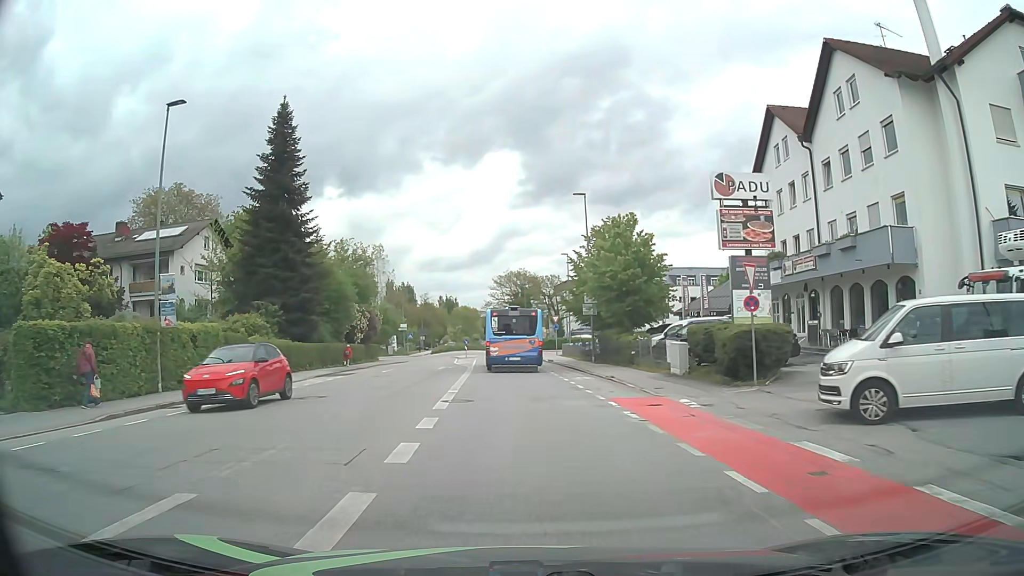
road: tertiary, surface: asphalt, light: Day
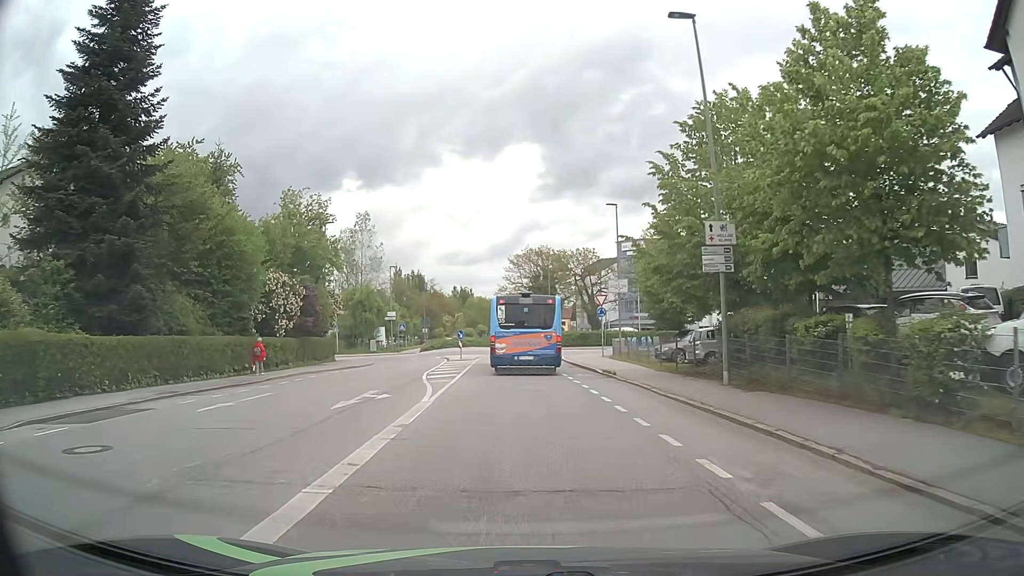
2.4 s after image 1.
(-0.5, +23.3) m; -2°
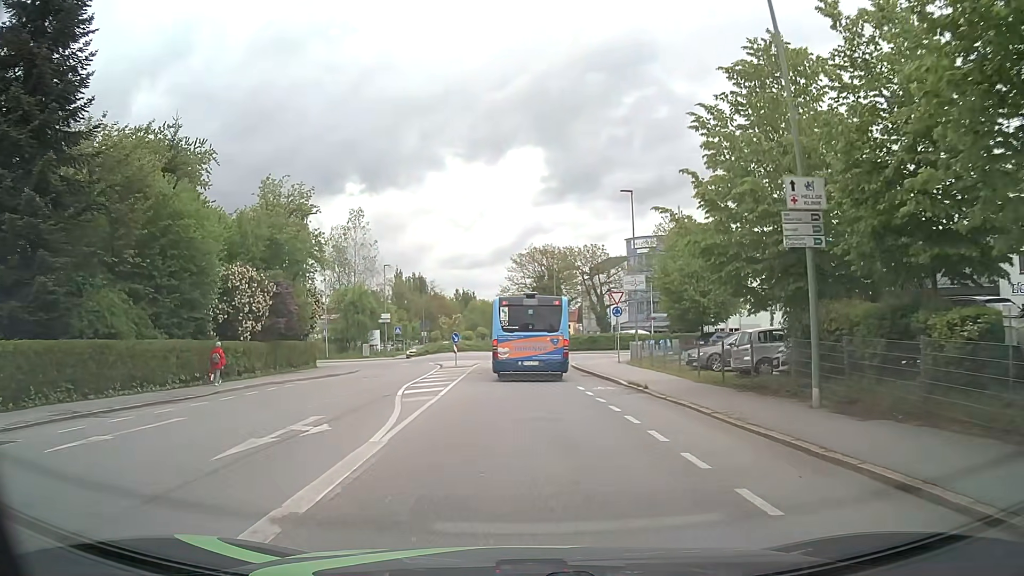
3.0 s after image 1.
(0.0, +5.3) m; -1°
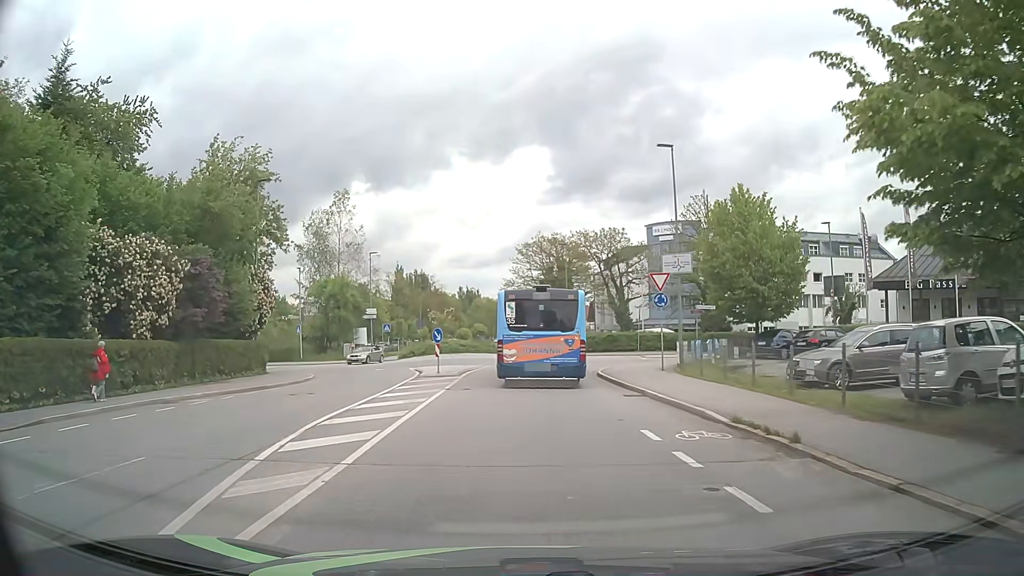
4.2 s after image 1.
(0.0, +9.8) m; 0°
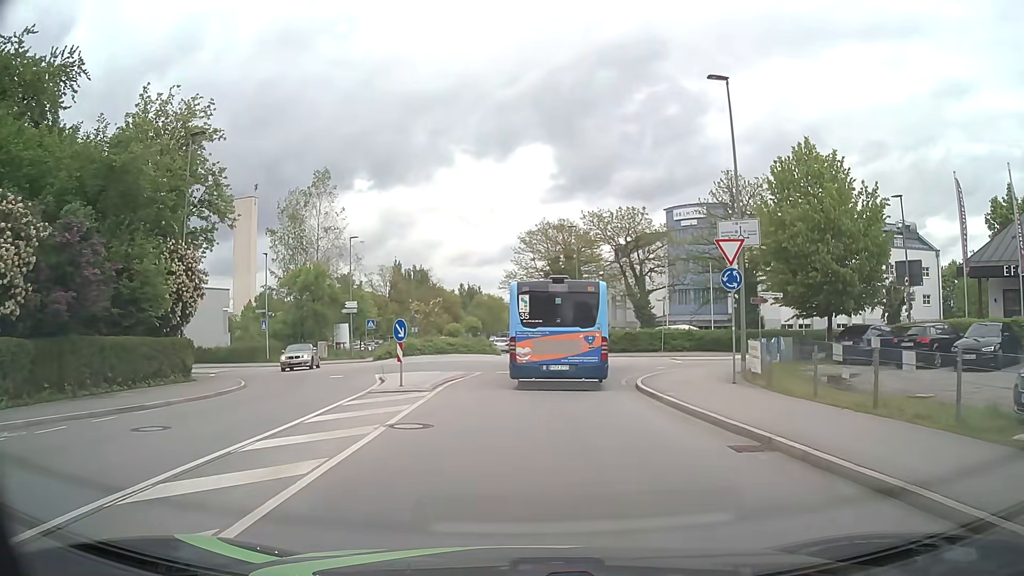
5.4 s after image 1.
(0.0, +8.6) m; 0°
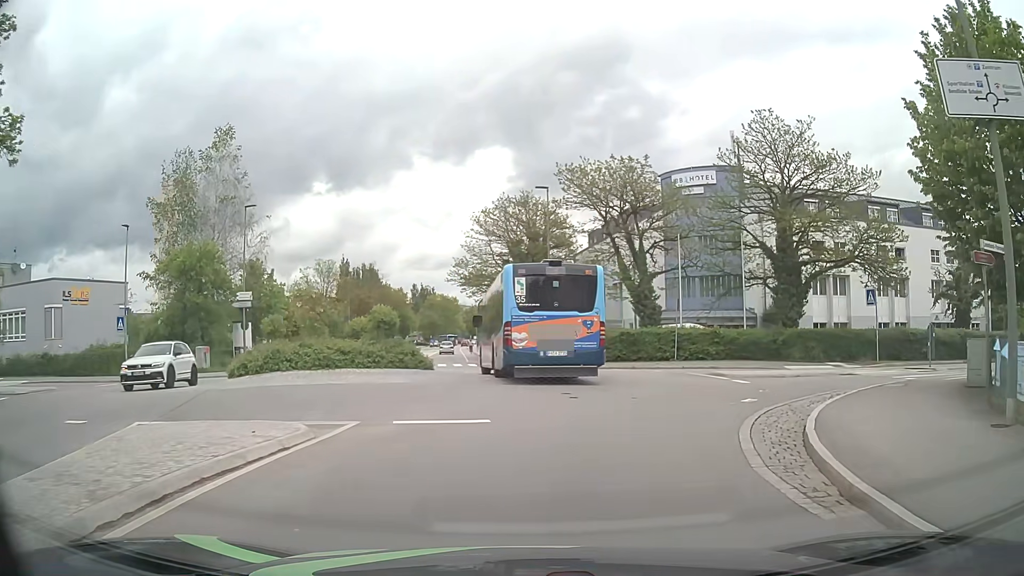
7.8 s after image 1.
(+0.1, +14.8) m; +4°
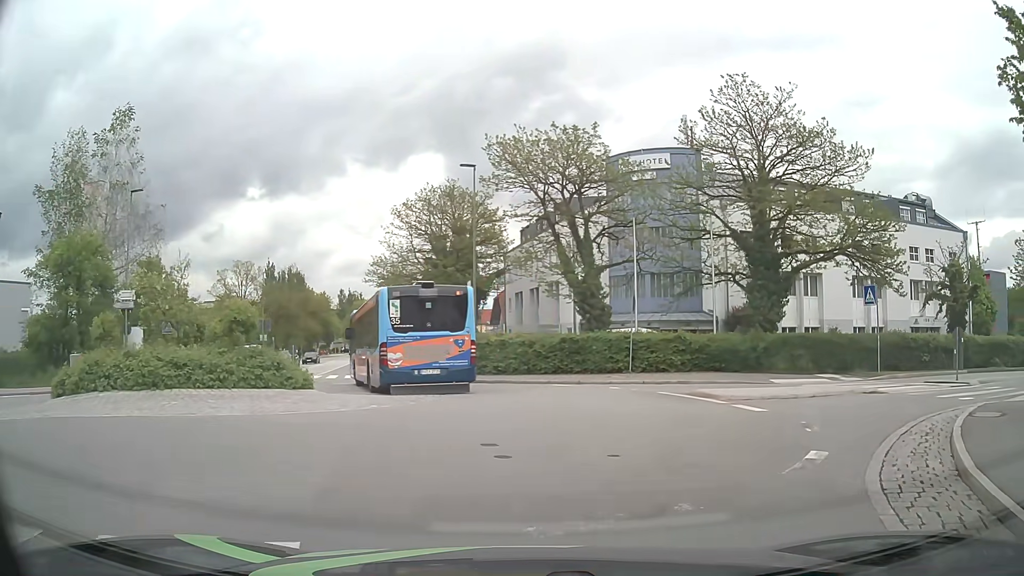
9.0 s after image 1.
(+0.2, +6.4) m; +4°
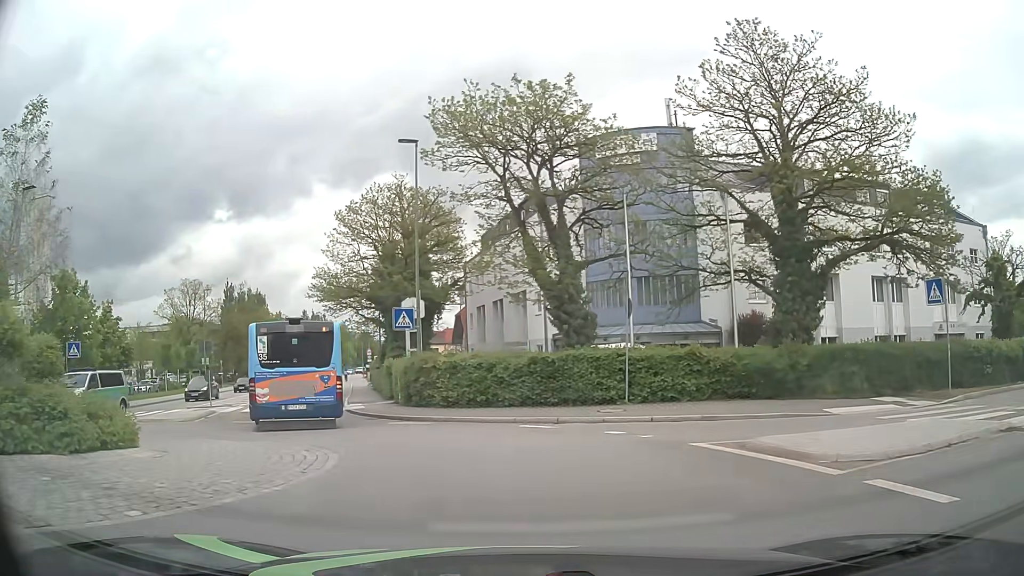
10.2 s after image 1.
(+0.4, +7.3) m; +3°
(-1, +10) (-5, +19) (-9, +28) (-13, +38) (-15, +47) (-18, +57) (-20, +67) (-22, +76) (-25, +86) (-27, +96) m
